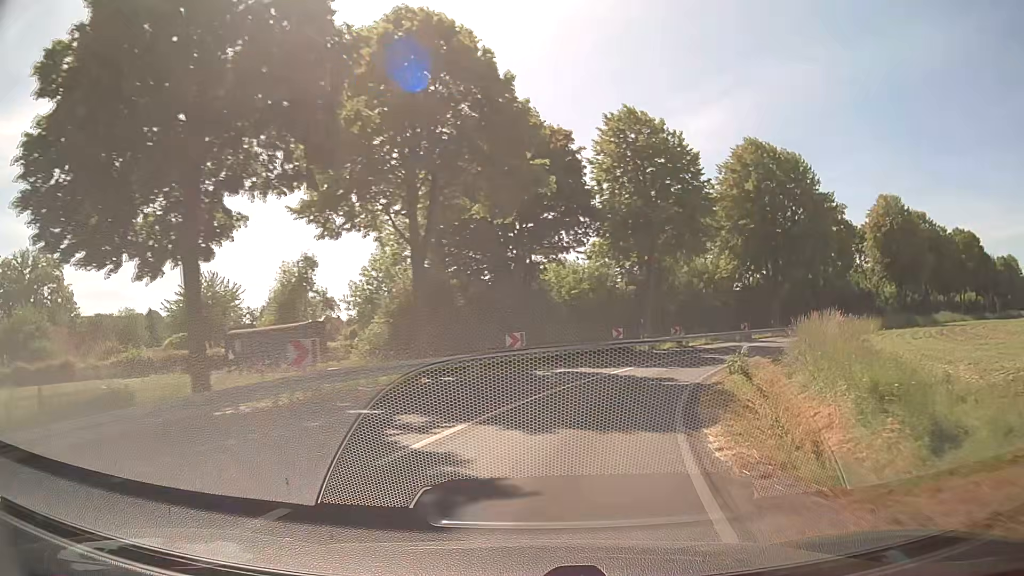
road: secondary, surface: asphalt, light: Day
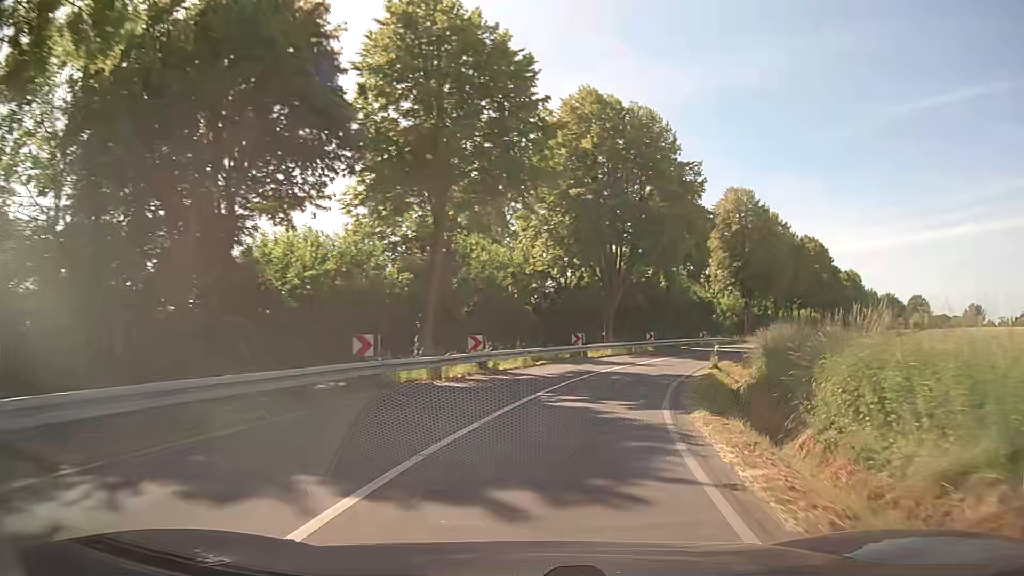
(+3.1, +18.5) m; +18°
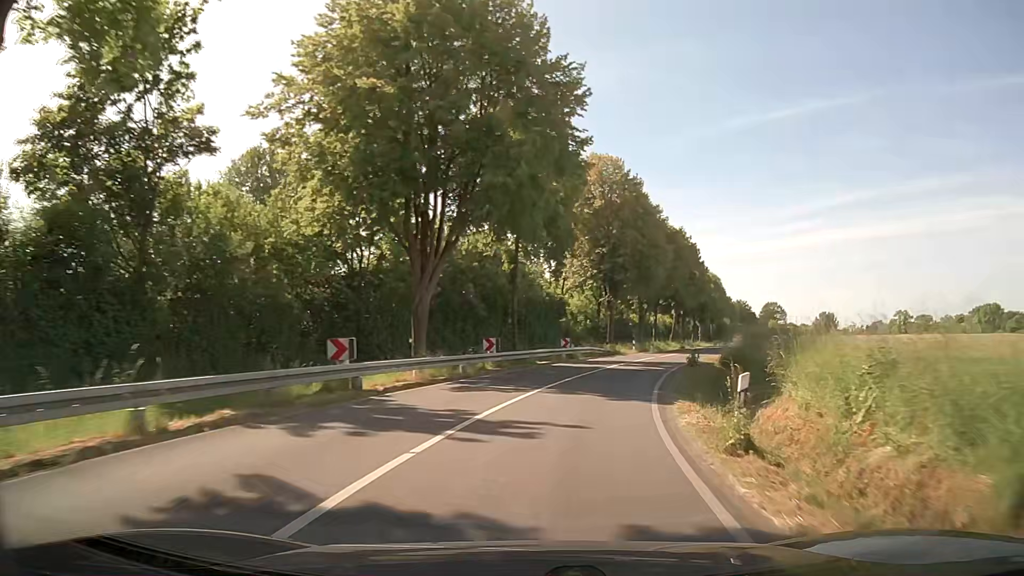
(+2.8, +19.5) m; +15°
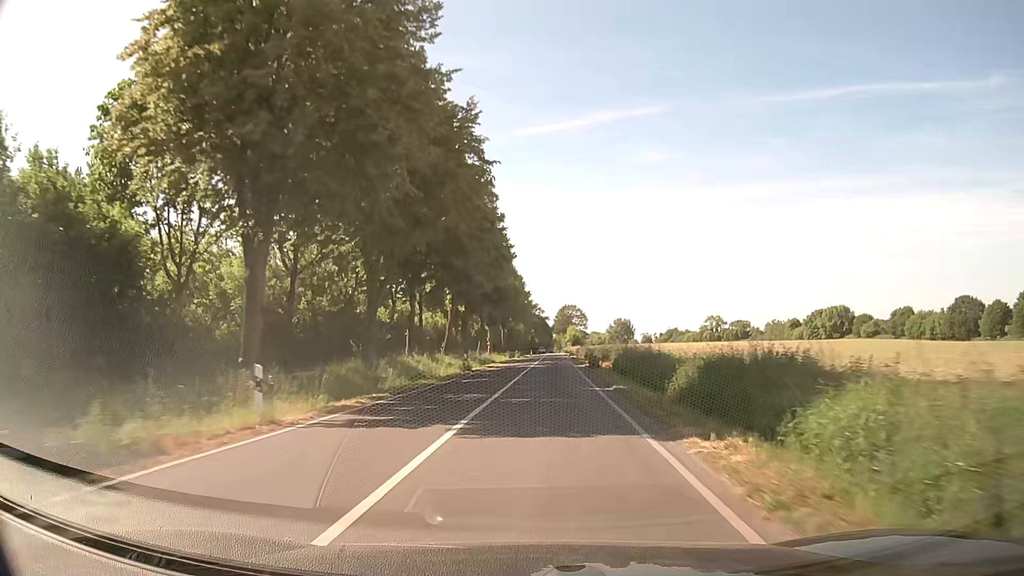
(+9.3, +42.7) m; +19°
